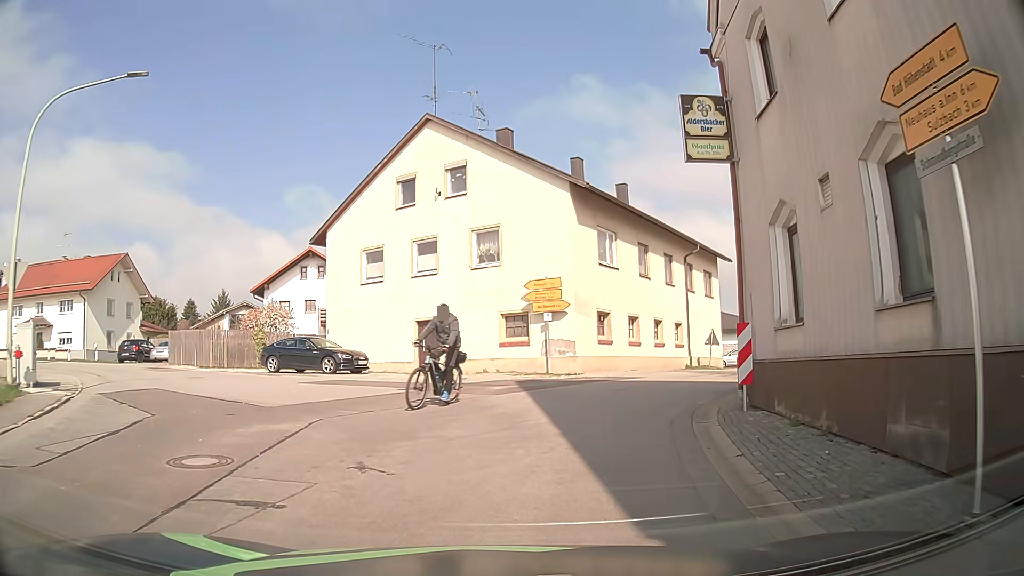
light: Day
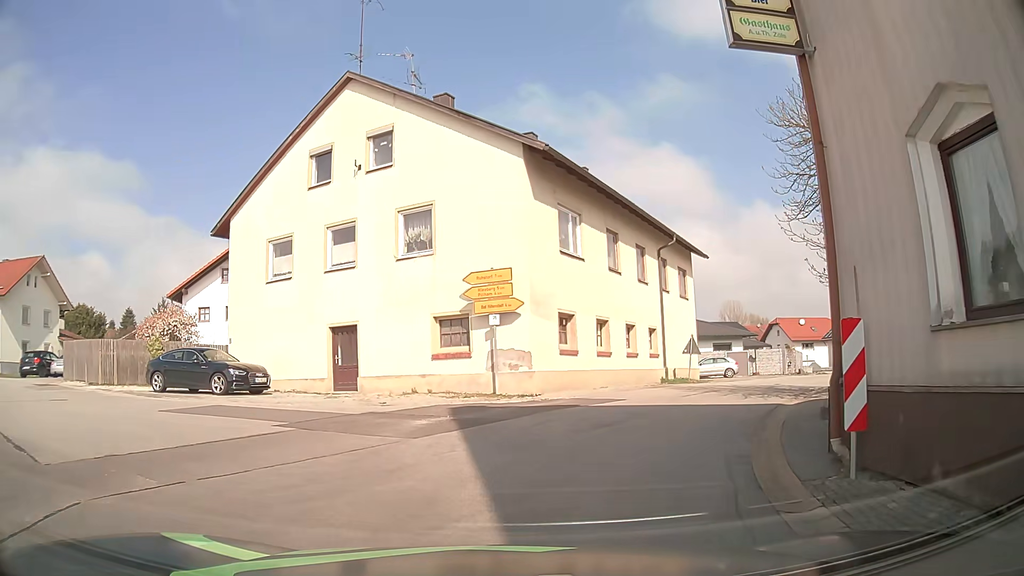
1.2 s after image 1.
(+0.3, +5.3) m; +6°
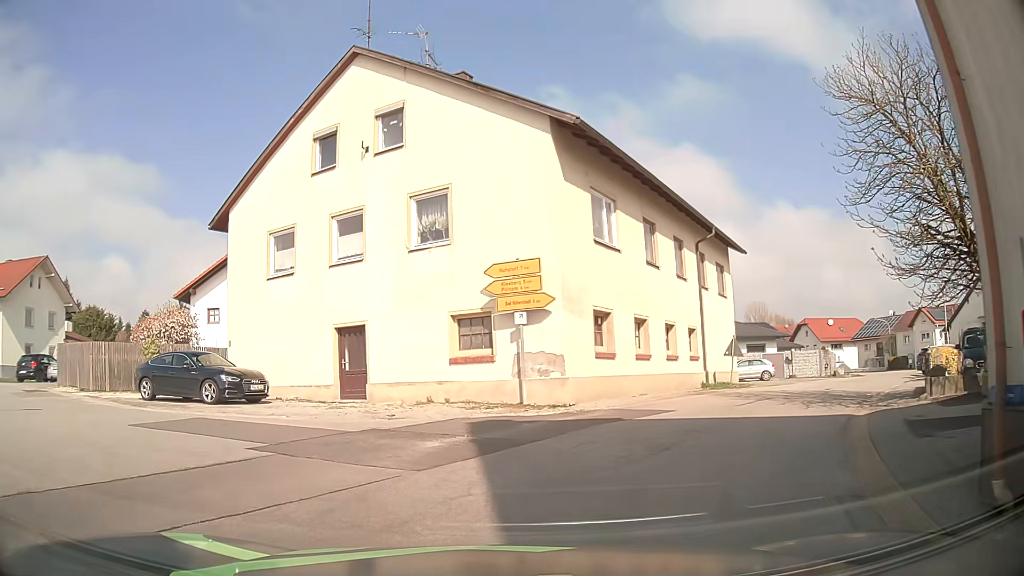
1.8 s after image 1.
(0.0, +2.3) m; -2°
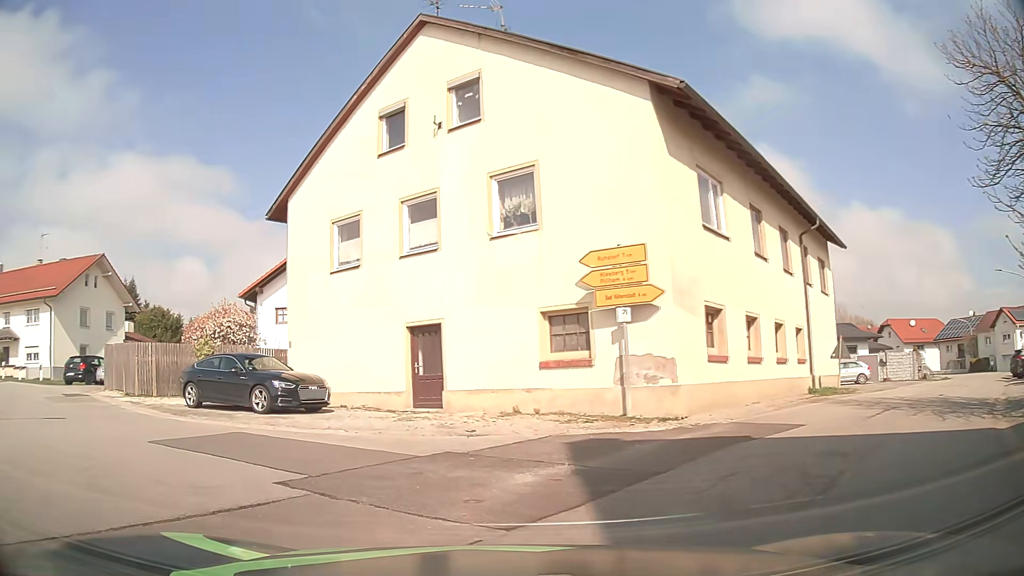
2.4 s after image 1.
(-0.1, +2.3) m; -5°
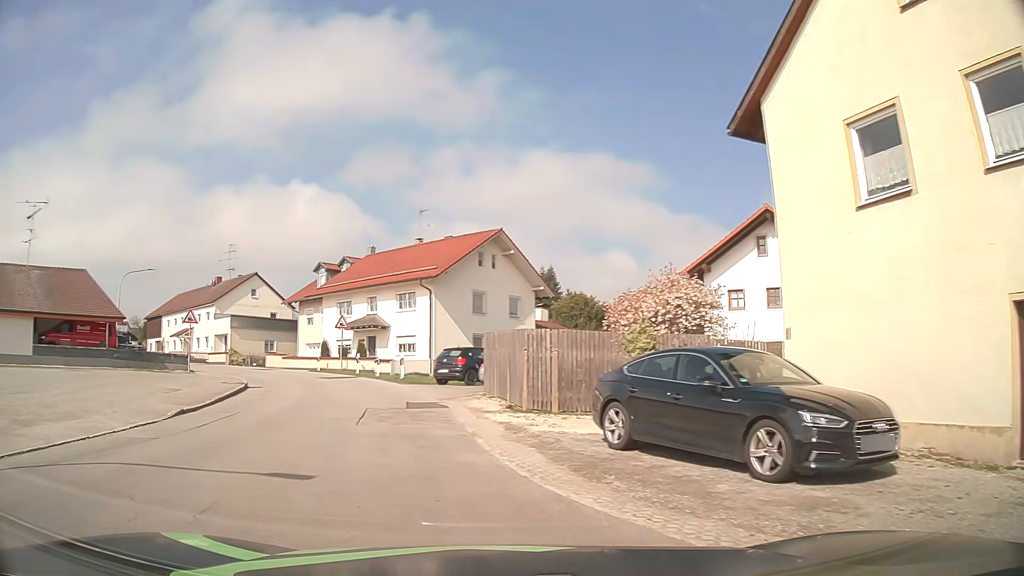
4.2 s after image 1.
(-3.0, +8.3) m; -39°
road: tertiary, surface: asphalt
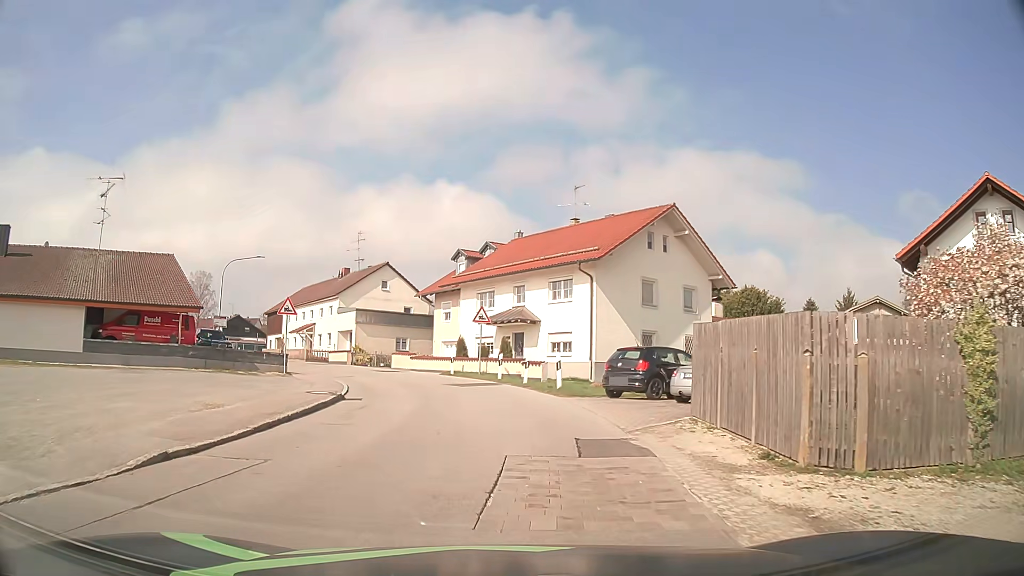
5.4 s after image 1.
(-1.0, +7.2) m; -13°
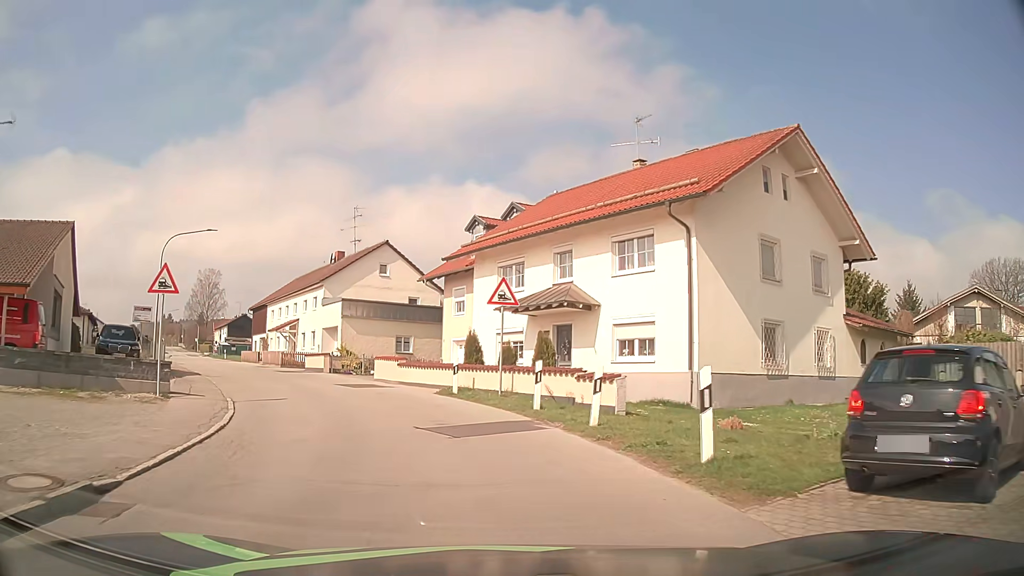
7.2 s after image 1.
(-0.1, +13.1) m; -1°
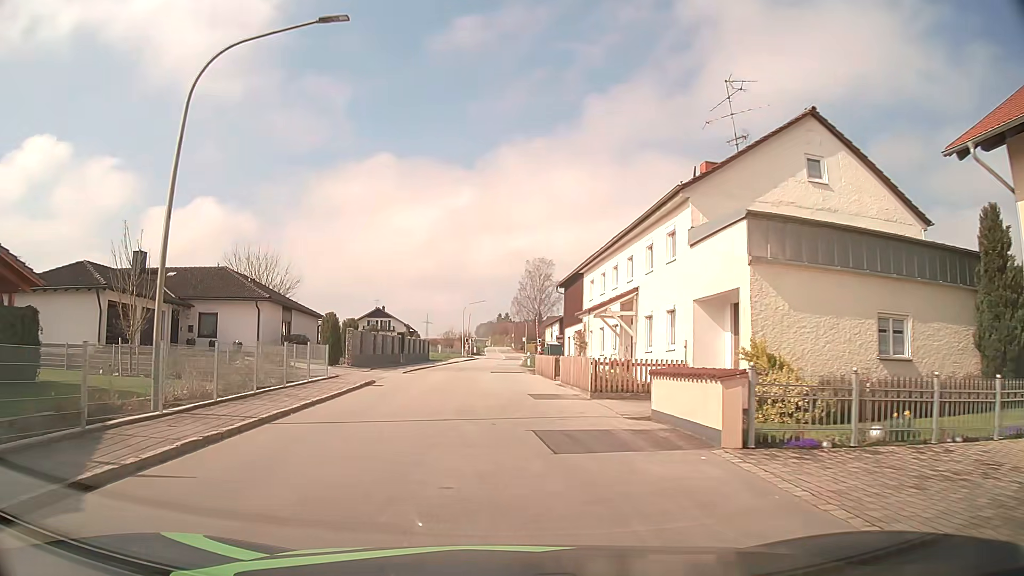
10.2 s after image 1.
(-6.9, +25.6) m; -30°
(0, +10) (-1, +20) (-1, +30) (-1, +40) (-1, +50) (-1, +60) (-1, +70) (-1, +80) (0, +90) (0, +100) m
